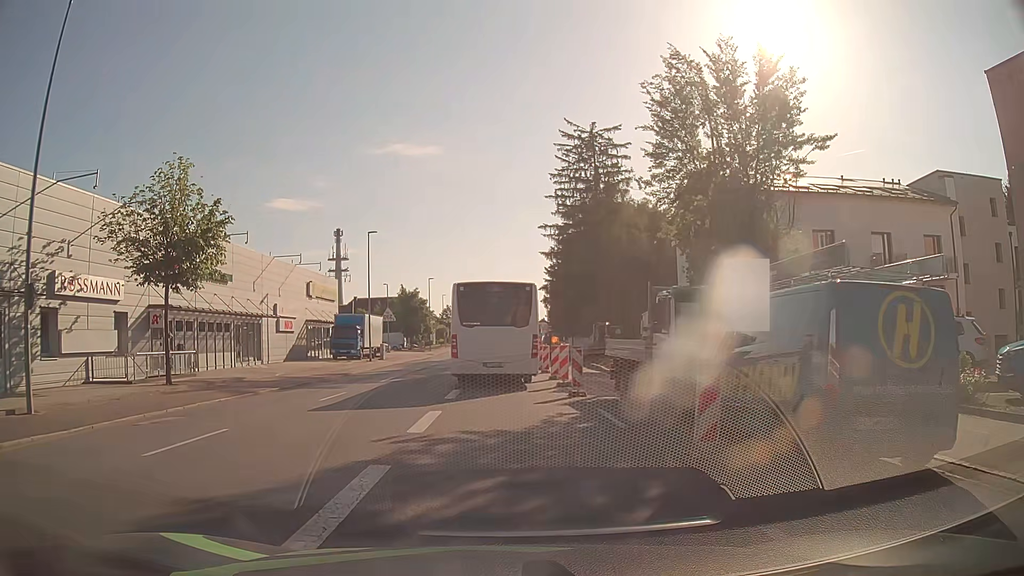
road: tertiary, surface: asphalt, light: Day
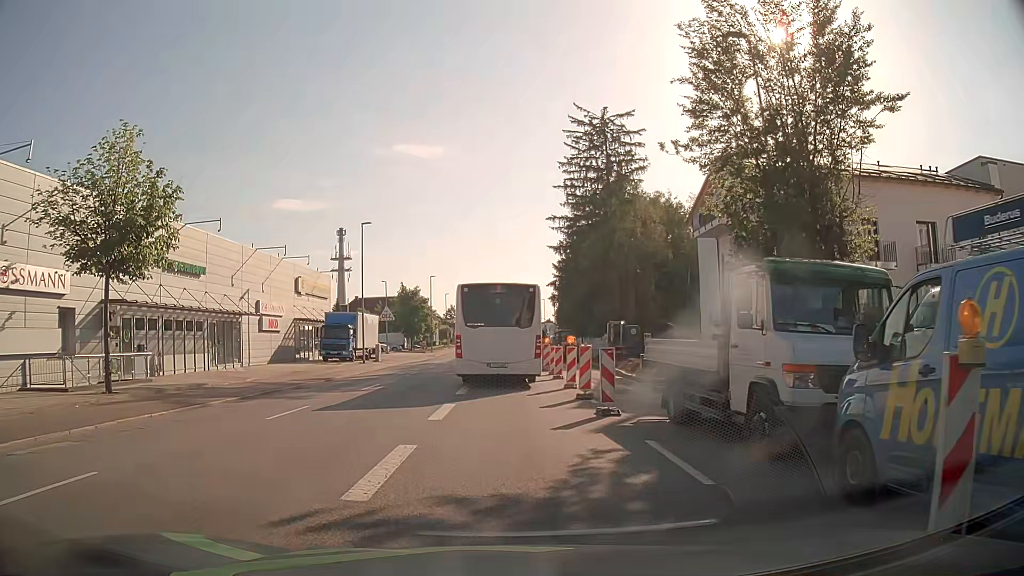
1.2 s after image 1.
(0.0, +4.4) m; +1°
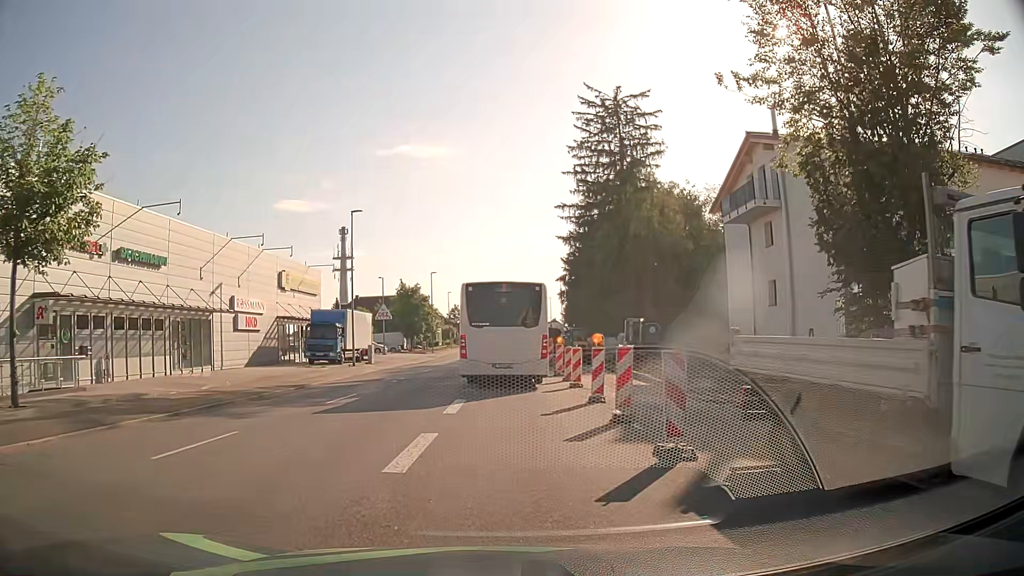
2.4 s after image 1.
(-0.1, +4.9) m; -1°
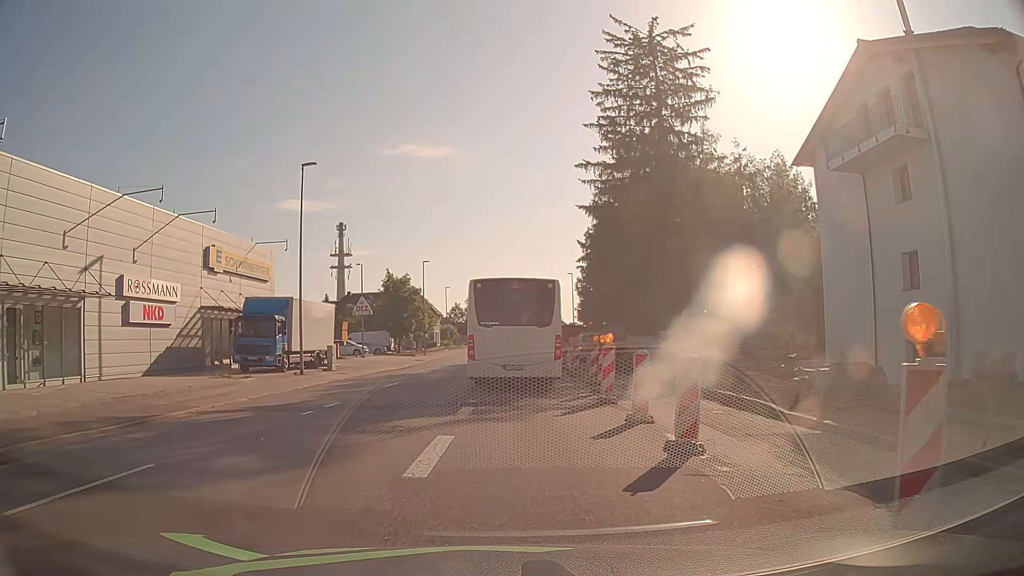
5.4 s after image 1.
(-0.2, +12.3) m; 0°
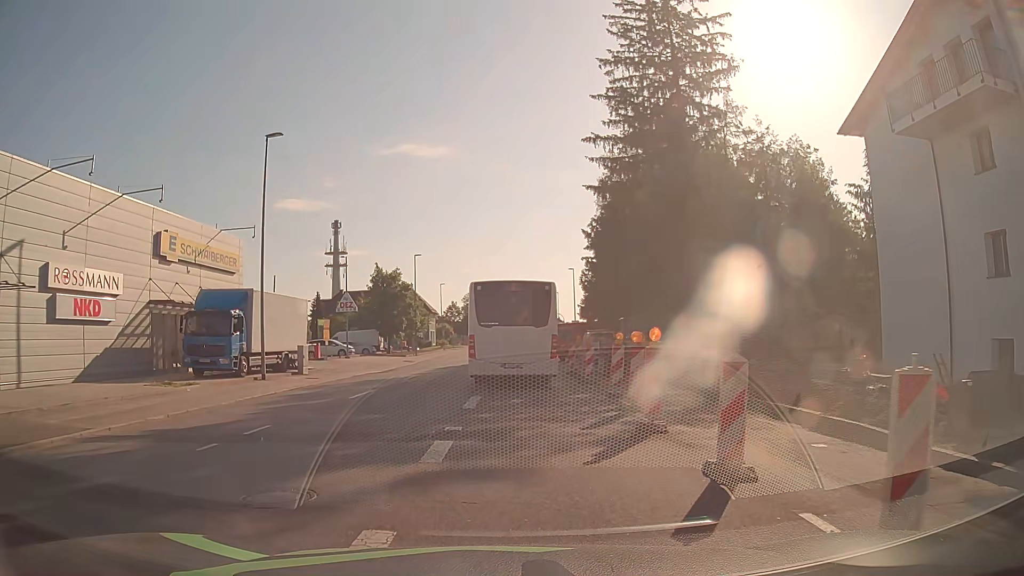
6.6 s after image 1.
(-0.1, +5.0) m; -1°
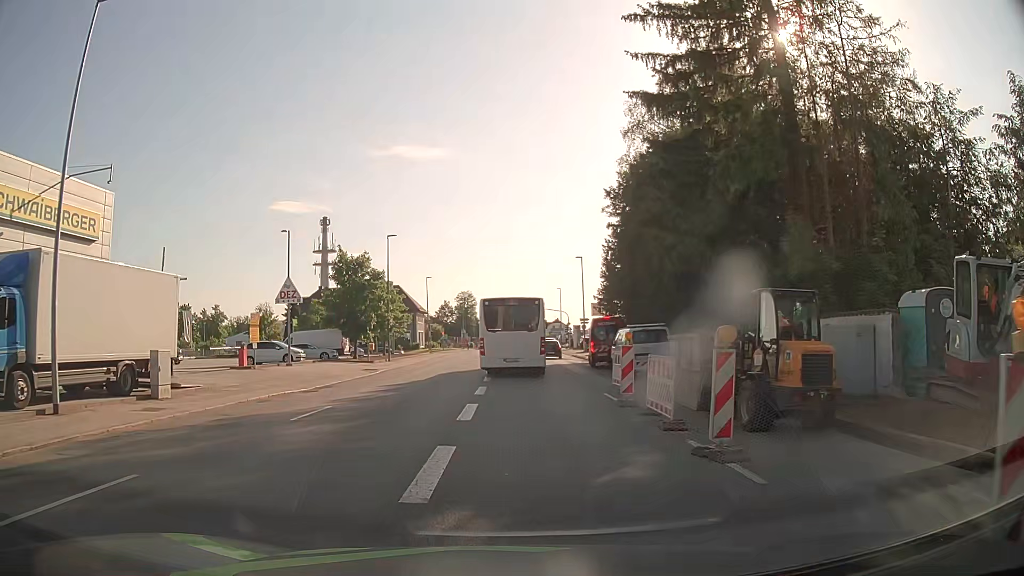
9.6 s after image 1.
(0.0, +14.0) m; 0°
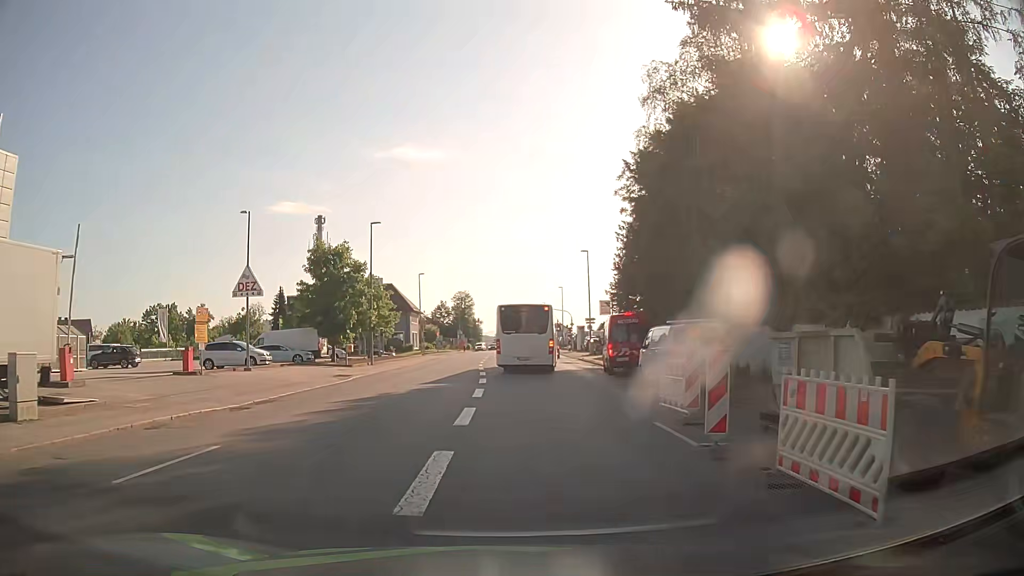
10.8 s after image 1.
(0.0, +6.6) m; 0°
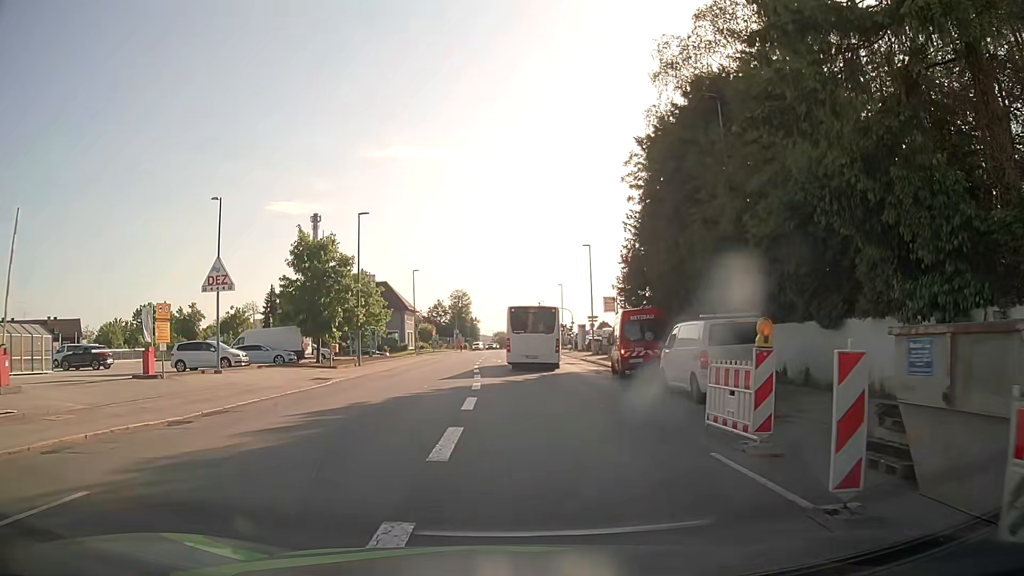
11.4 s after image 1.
(0.0, +3.5) m; 0°
(0, +10) (0, +20) (0, +30) (0, +40) (-1, +50) (-1, +60) (-1, +70) (-1, +80) (-1, +90) (-4, +99) m
